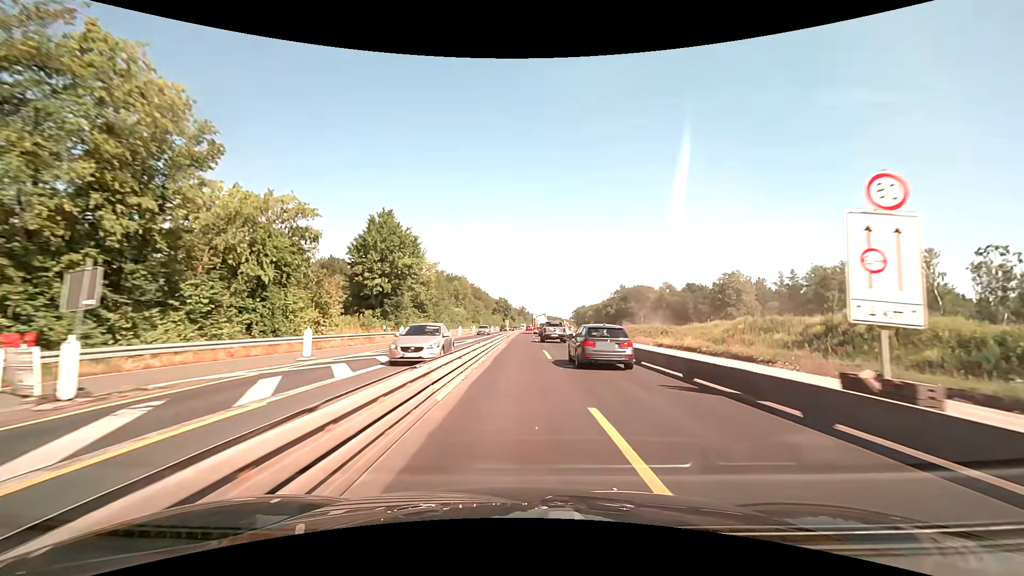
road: motorway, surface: asphalt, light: Day
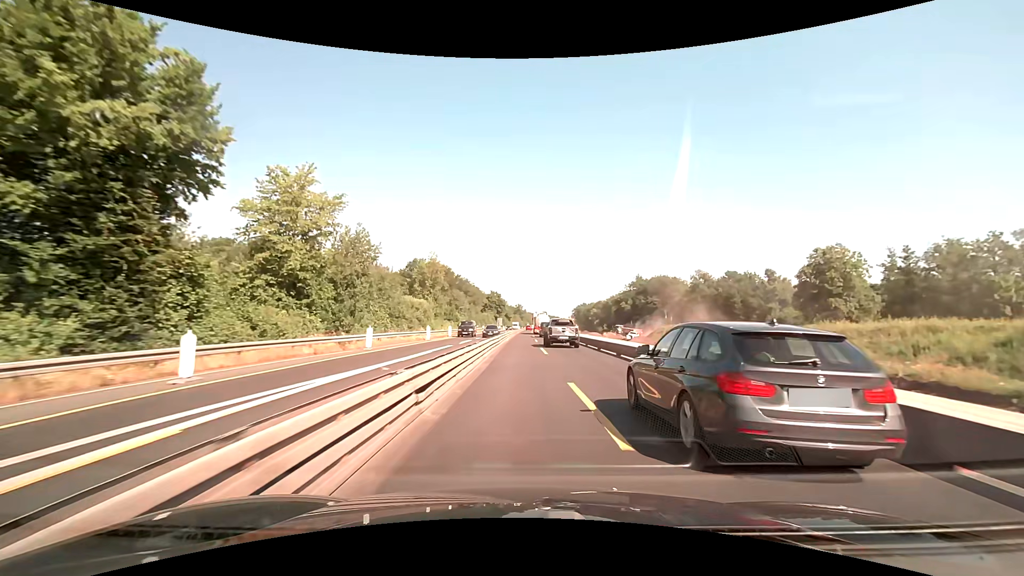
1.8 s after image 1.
(+0.1, +38.2) m; +1°
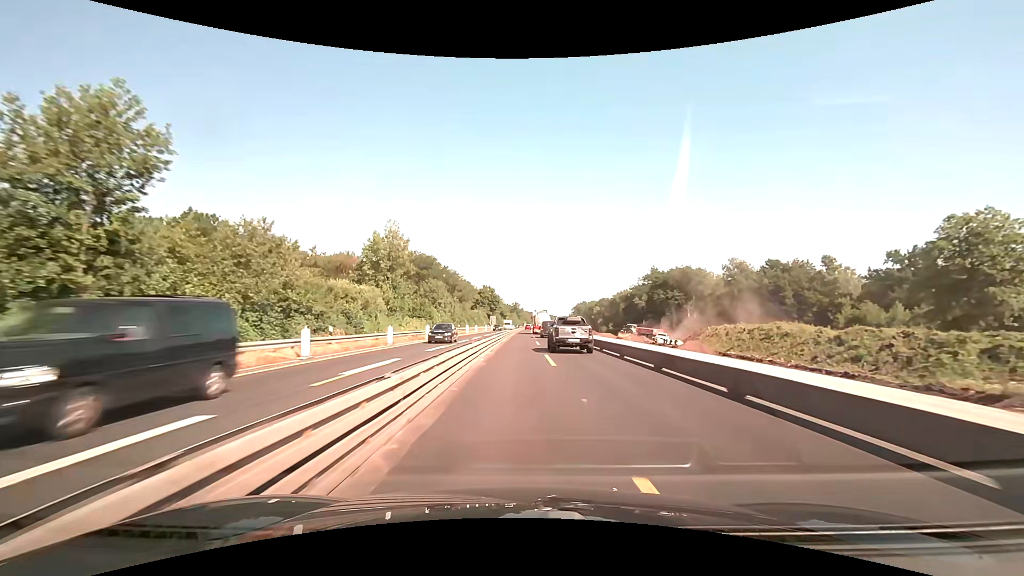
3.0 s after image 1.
(0.0, +25.5) m; 0°
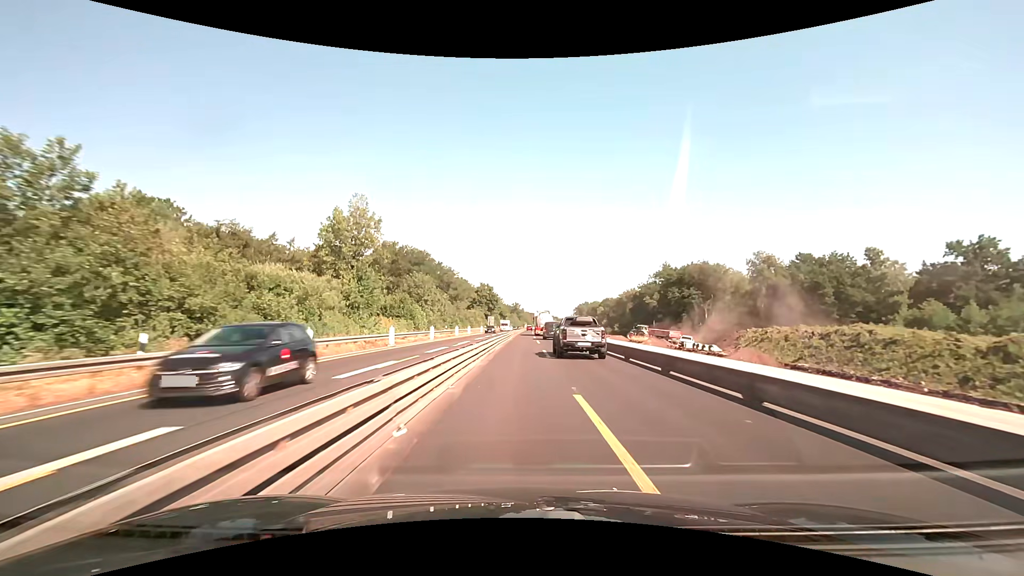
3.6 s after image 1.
(0.0, +12.7) m; 0°
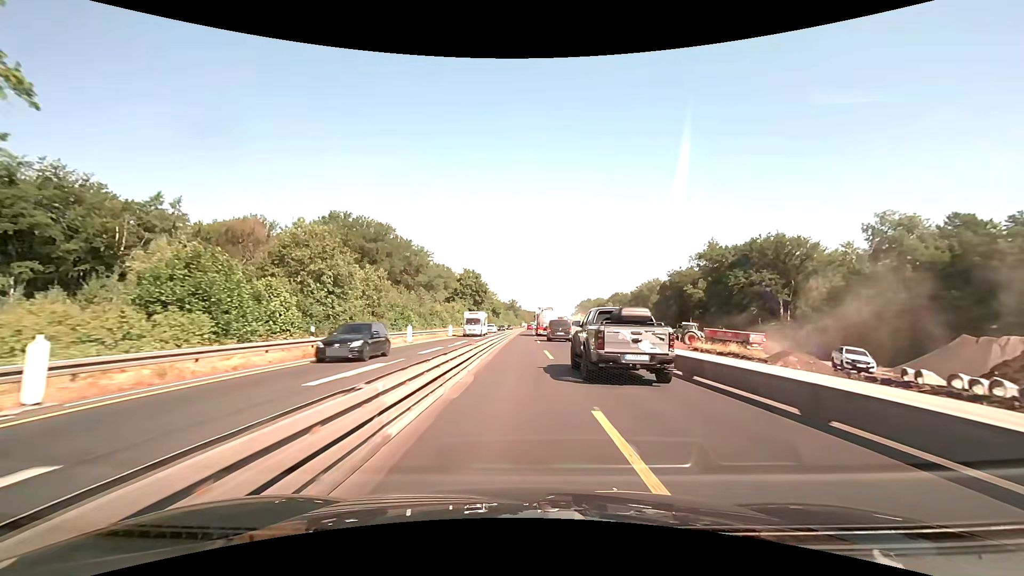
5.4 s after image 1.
(+0.3, +38.1) m; +1°
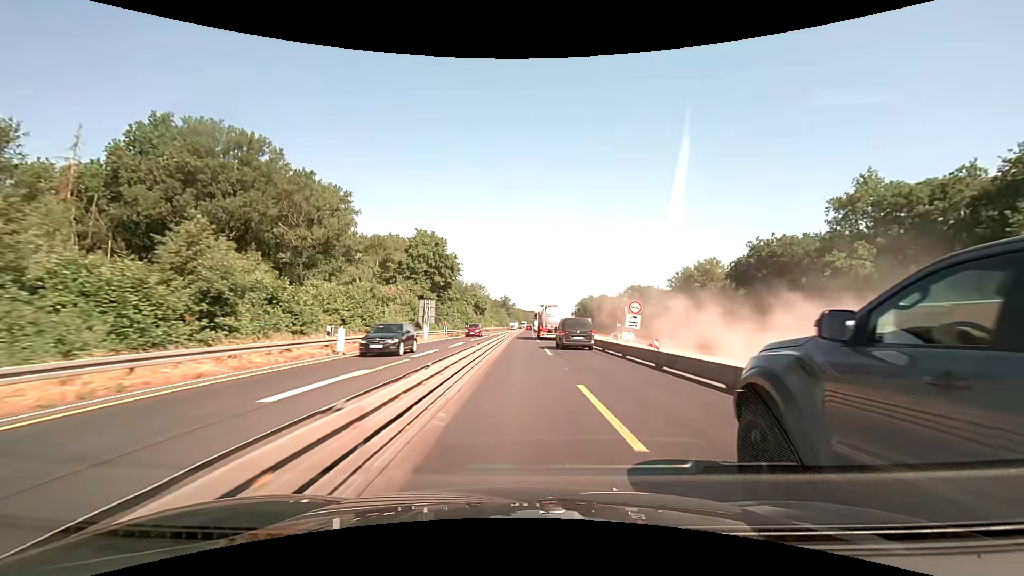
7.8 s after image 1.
(+0.1, +50.8) m; +1°
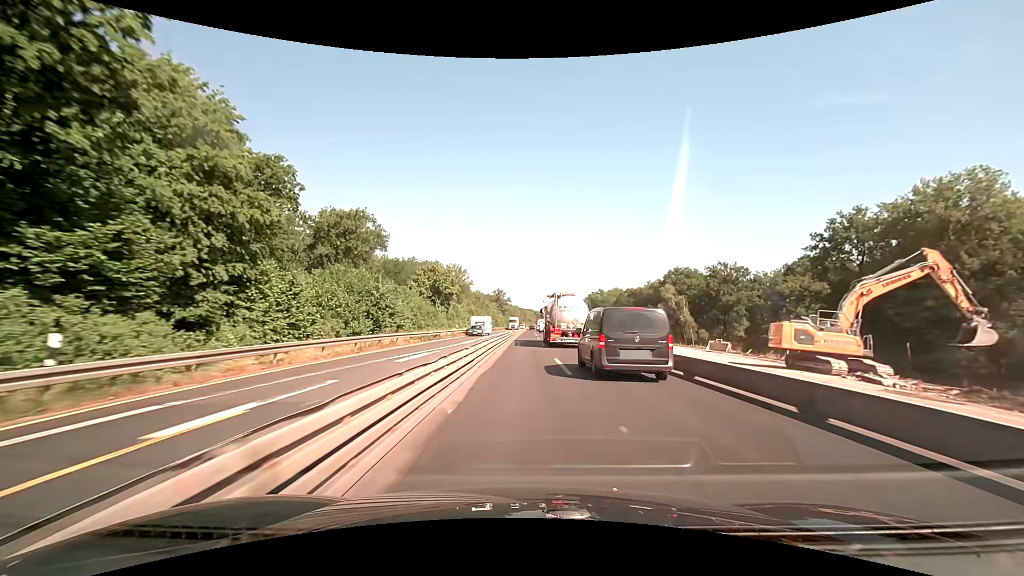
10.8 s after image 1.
(+0.3, +63.5) m; 0°
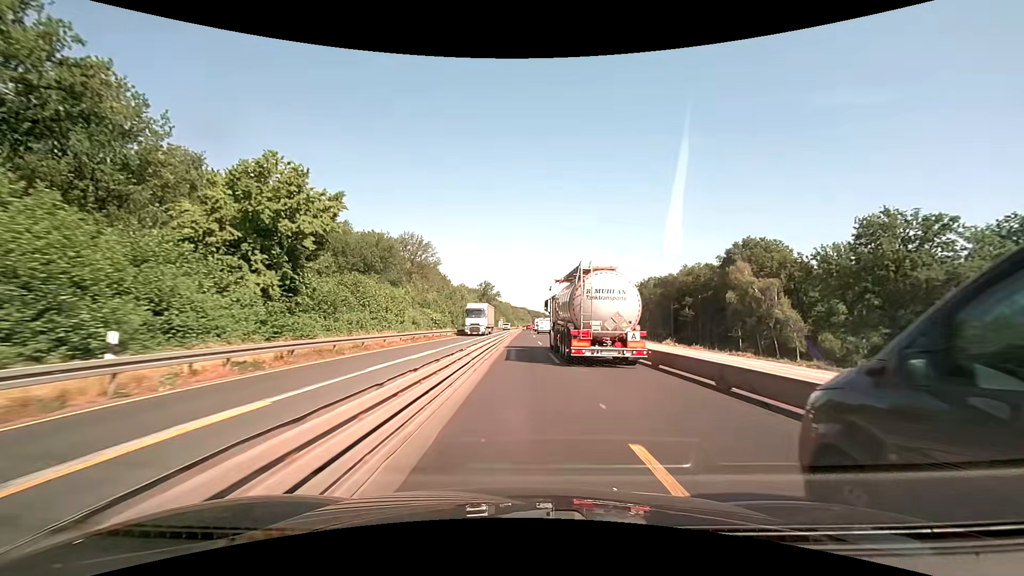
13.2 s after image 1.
(+0.4, +50.8) m; +1°
(0, +10) (0, +20) (0, +30) (0, +40) (0, +50) (0, +60) (0, +70) (0, +80) (0, +90) (0, +100) m
